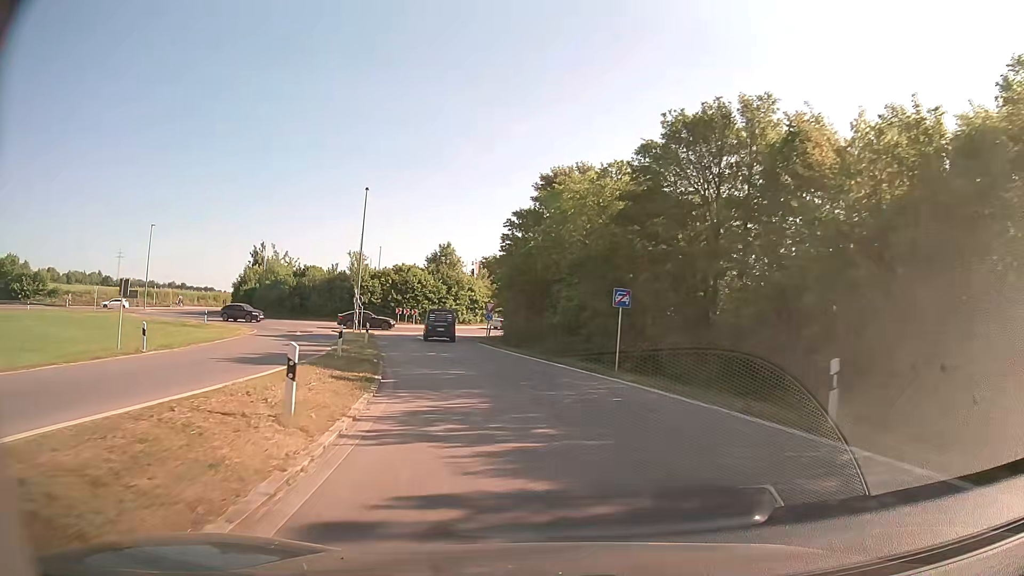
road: trunk_link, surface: asphalt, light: Day
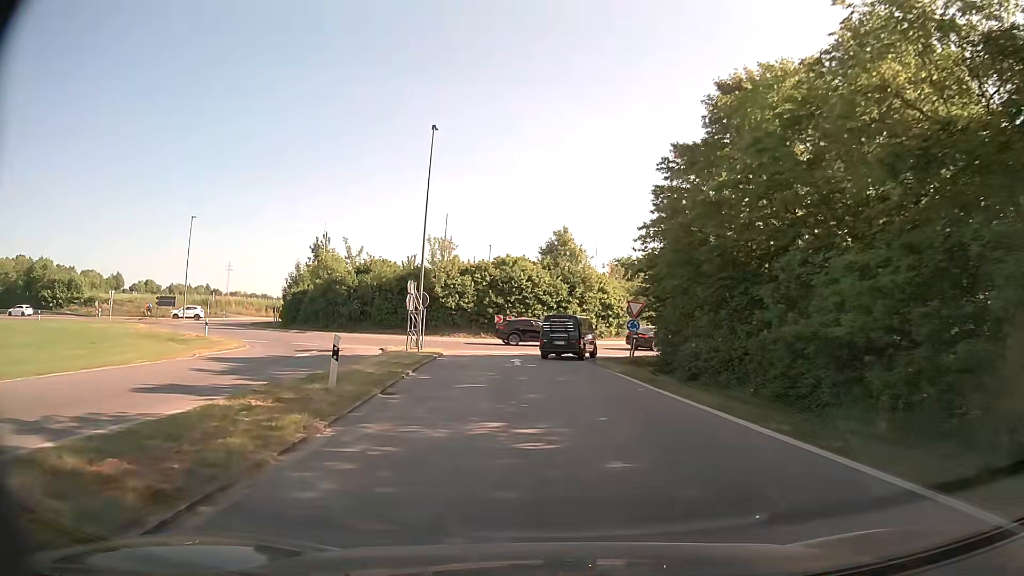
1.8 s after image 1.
(-2.0, +19.0) m; -12°
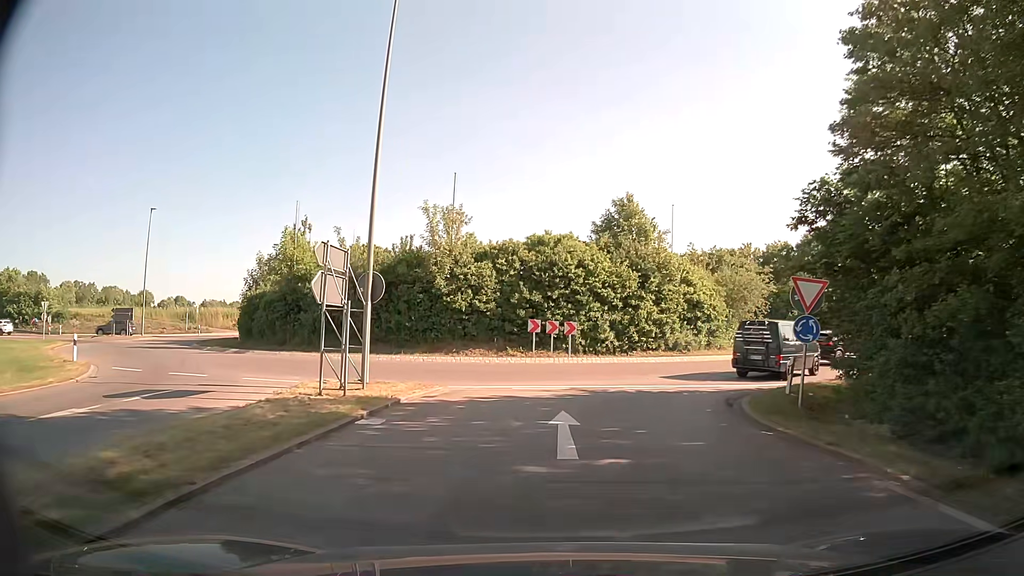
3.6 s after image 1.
(-0.5, +15.9) m; -4°
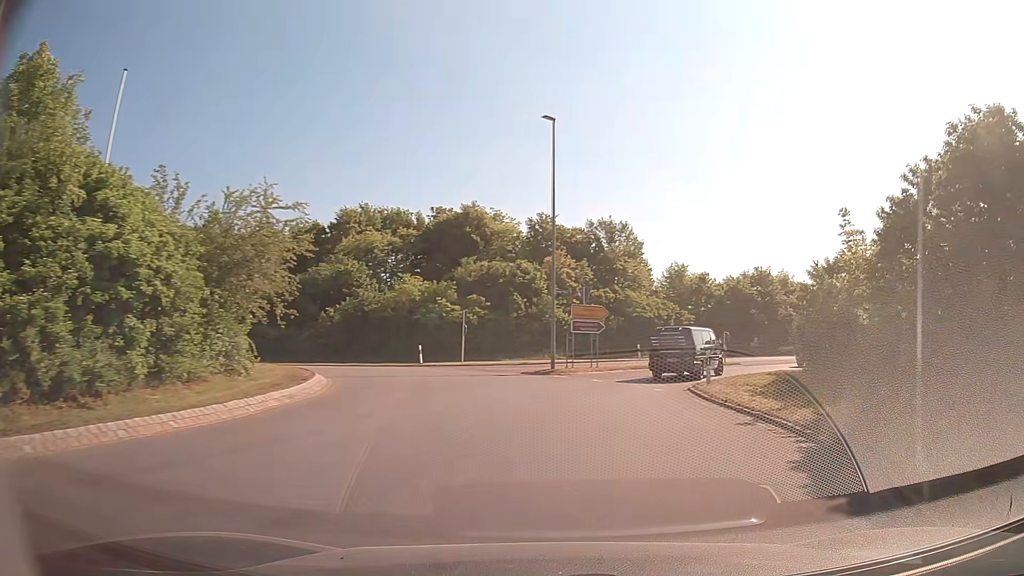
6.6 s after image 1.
(+5.3, +21.2) m; +40°
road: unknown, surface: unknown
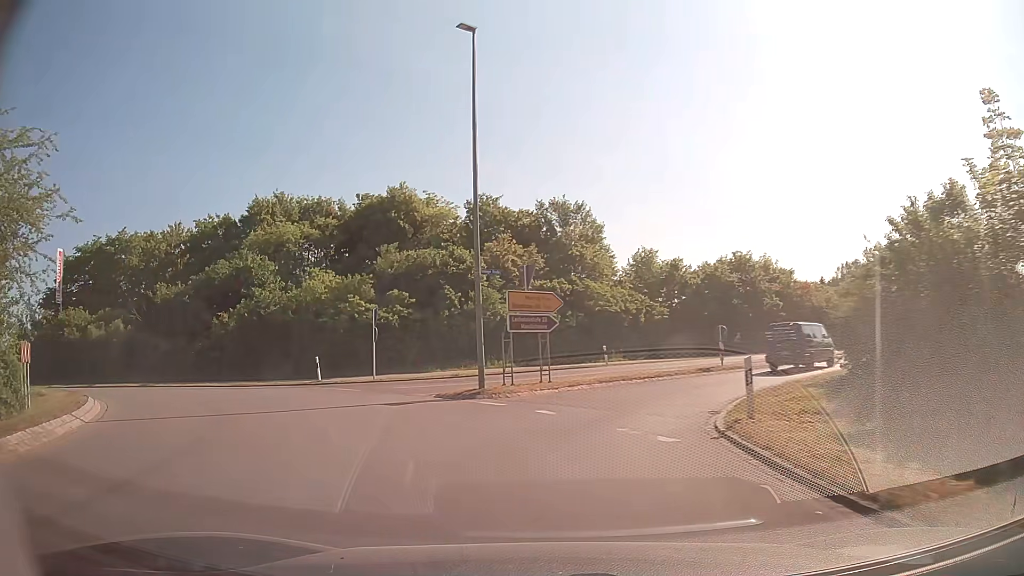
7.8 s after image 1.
(+0.9, +9.4) m; +5°
(-2, +10) (-7, +18) (-15, +23) (-25, +26) (-35, +27) (-44, +30) (-53, +36) (-60, +42) (-68, +49) (-75, +56) m
